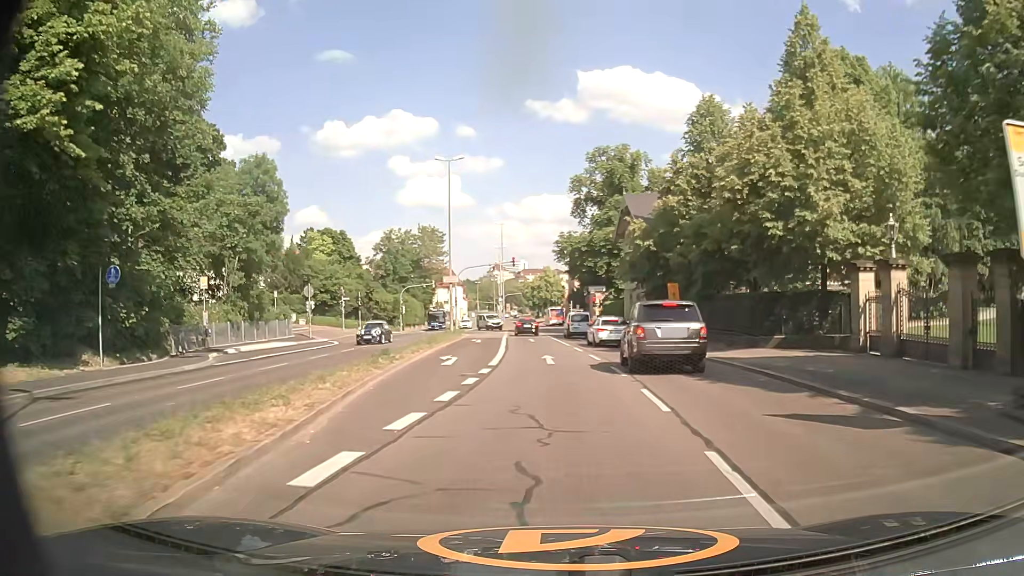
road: primary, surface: asphalt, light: Day
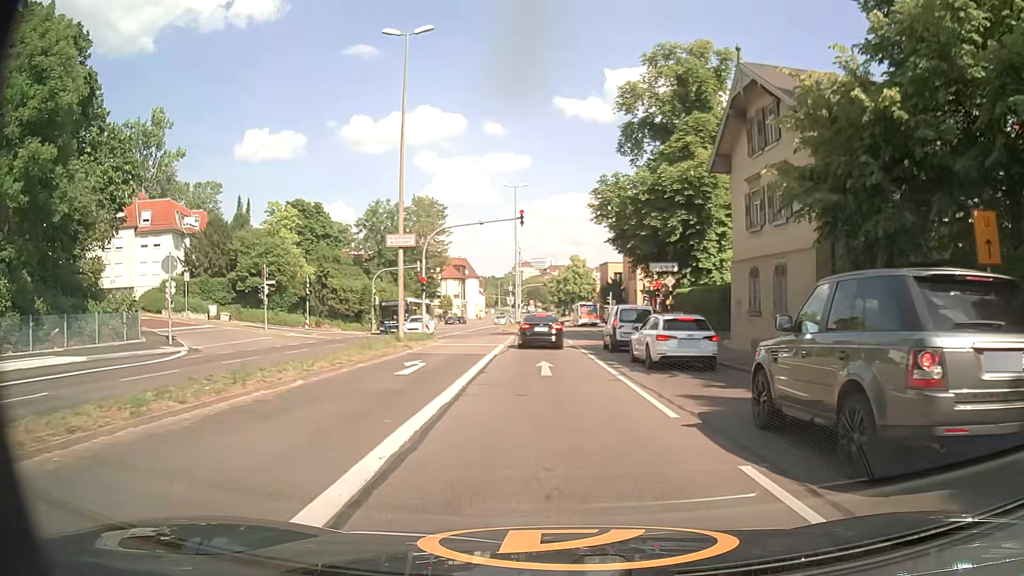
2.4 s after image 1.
(-0.4, +24.8) m; -2°
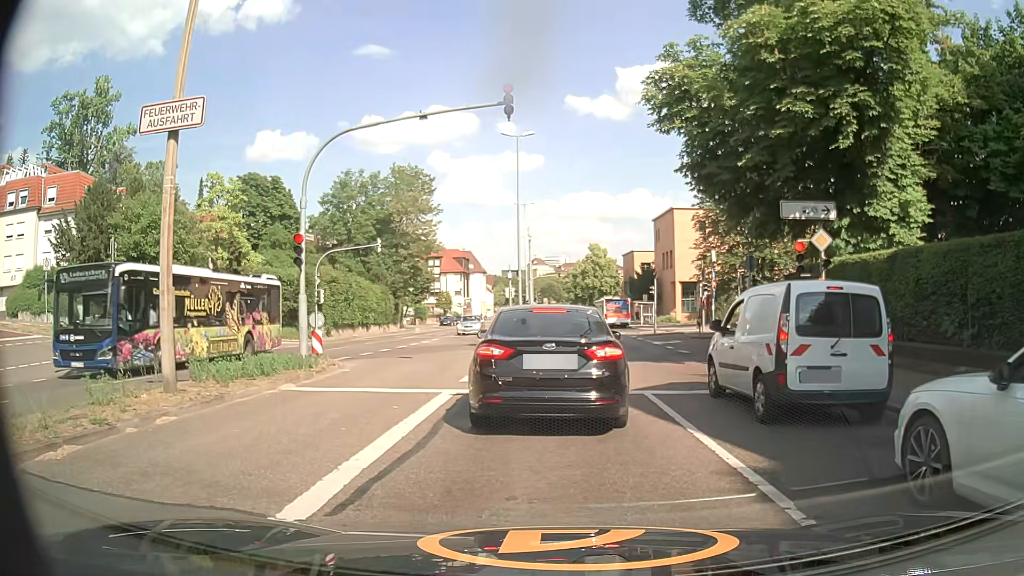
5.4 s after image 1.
(-0.2, +18.8) m; -1°
